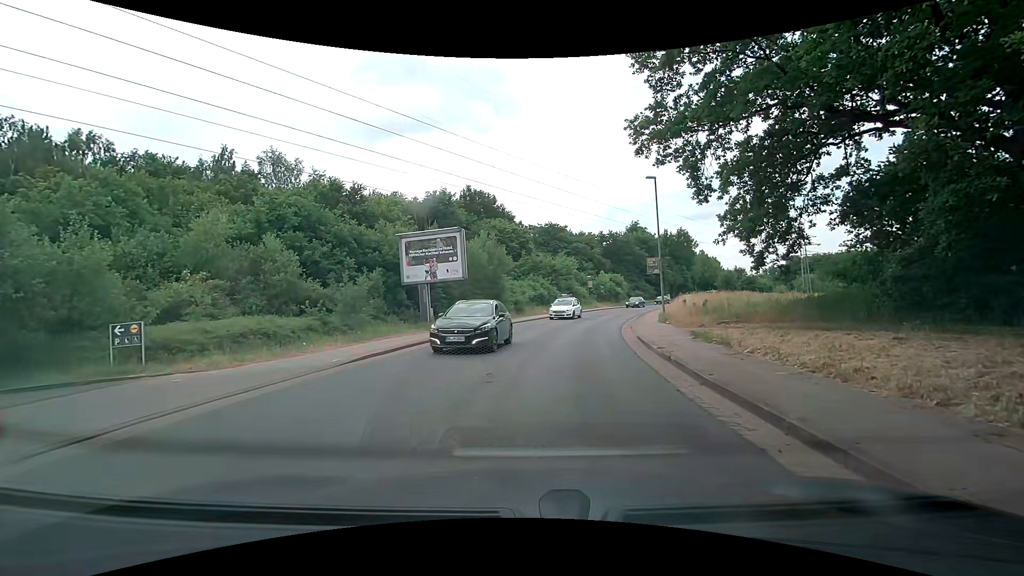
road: tertiary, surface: asphalt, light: Day
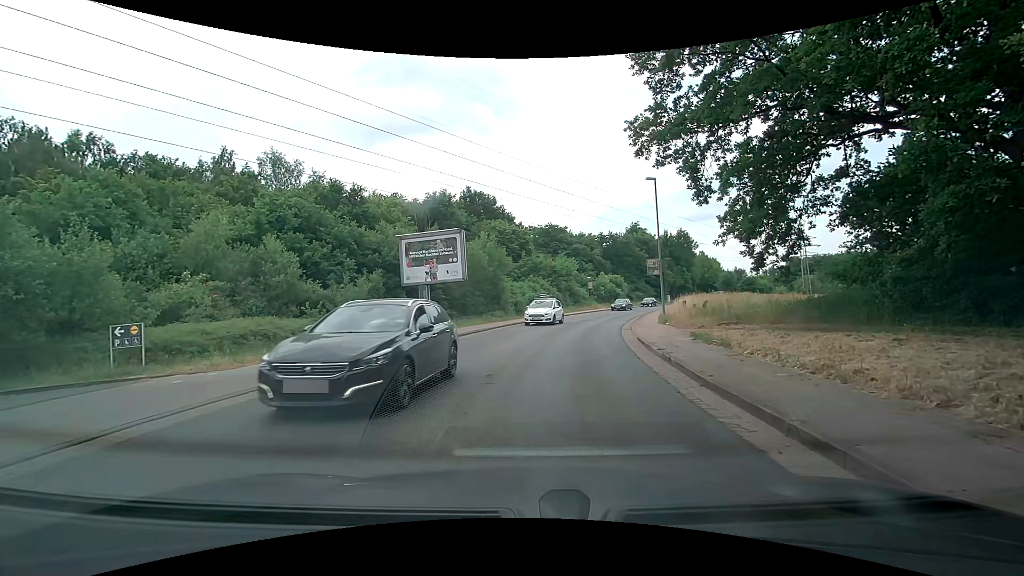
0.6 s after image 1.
(0.0, 0.0) m; 0°
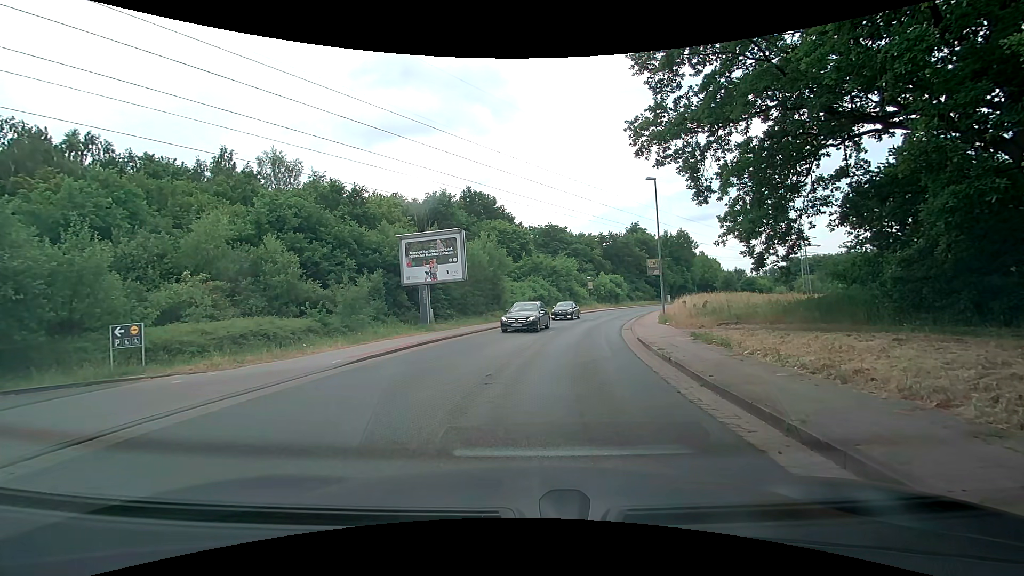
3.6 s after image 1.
(0.0, 0.0) m; 0°
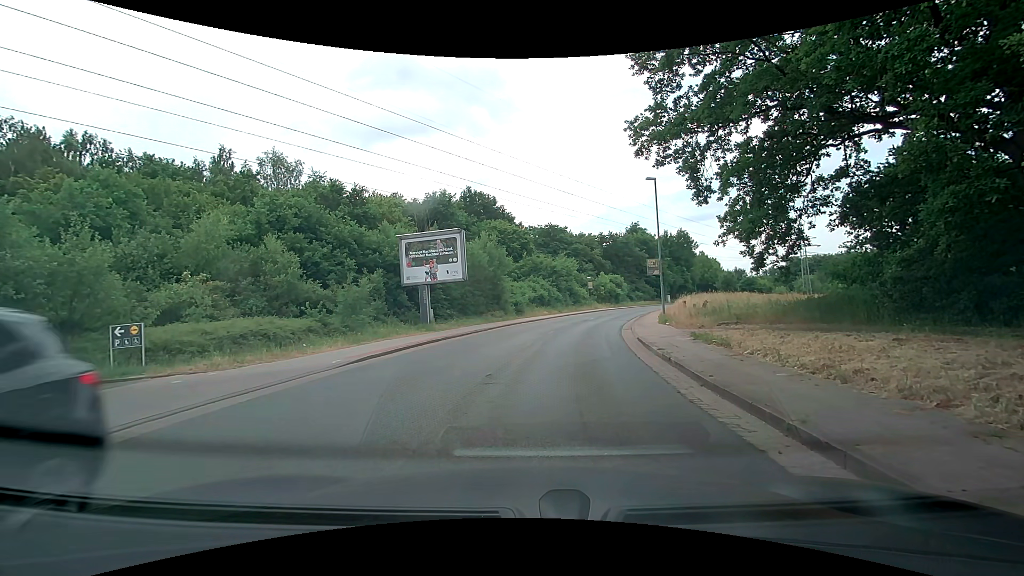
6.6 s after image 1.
(0.0, 0.0) m; 0°
